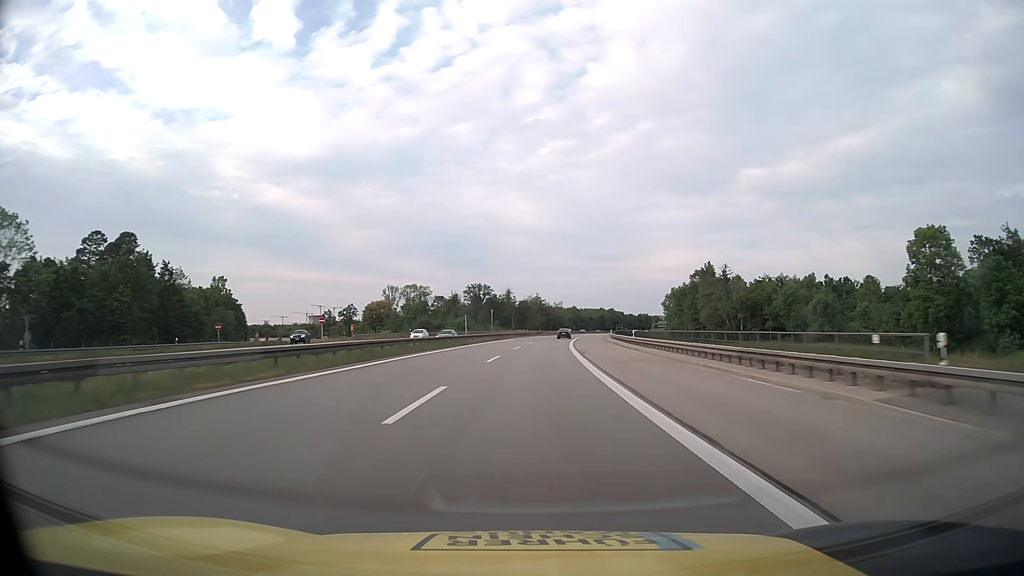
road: motorway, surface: asphalt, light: Day
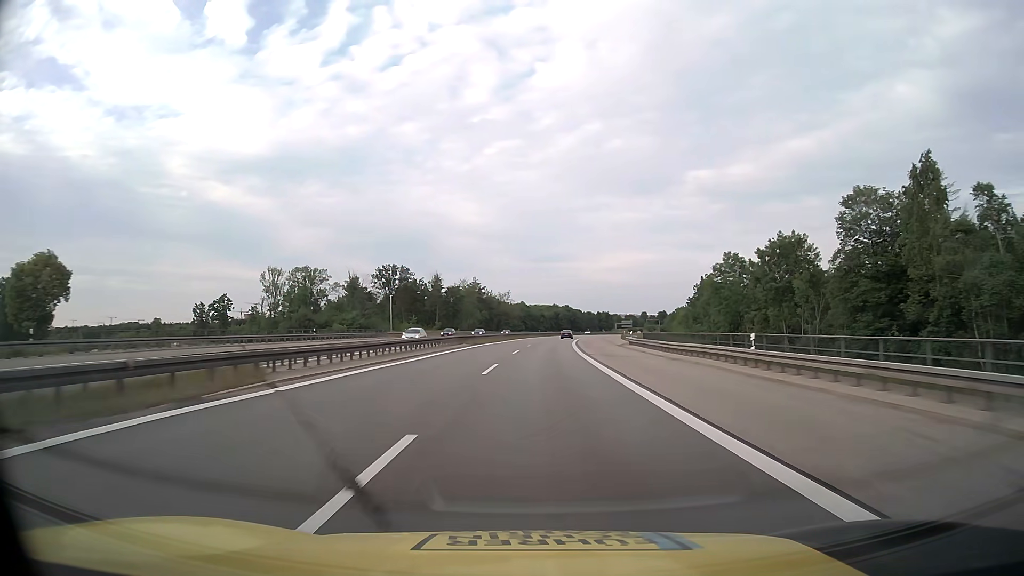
(+2.7, +78.9) m; +5°
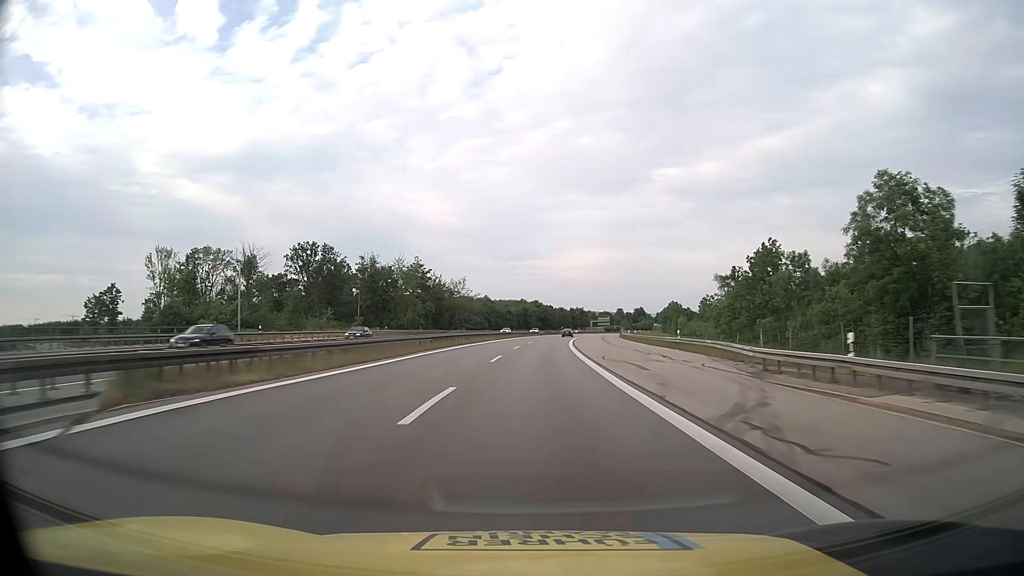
(+1.4, +47.4) m; +3°
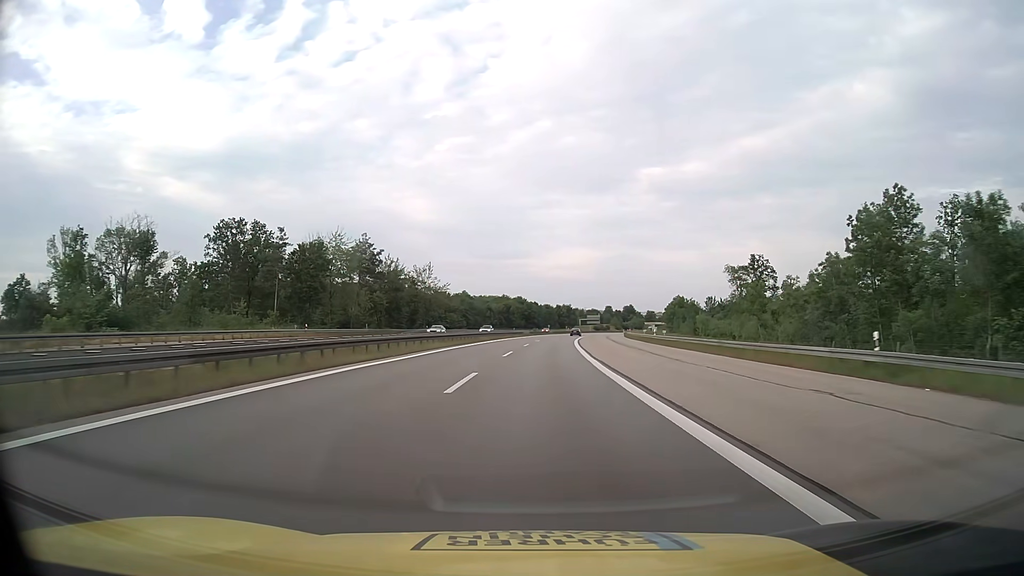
(+0.4, +31.6) m; +2°
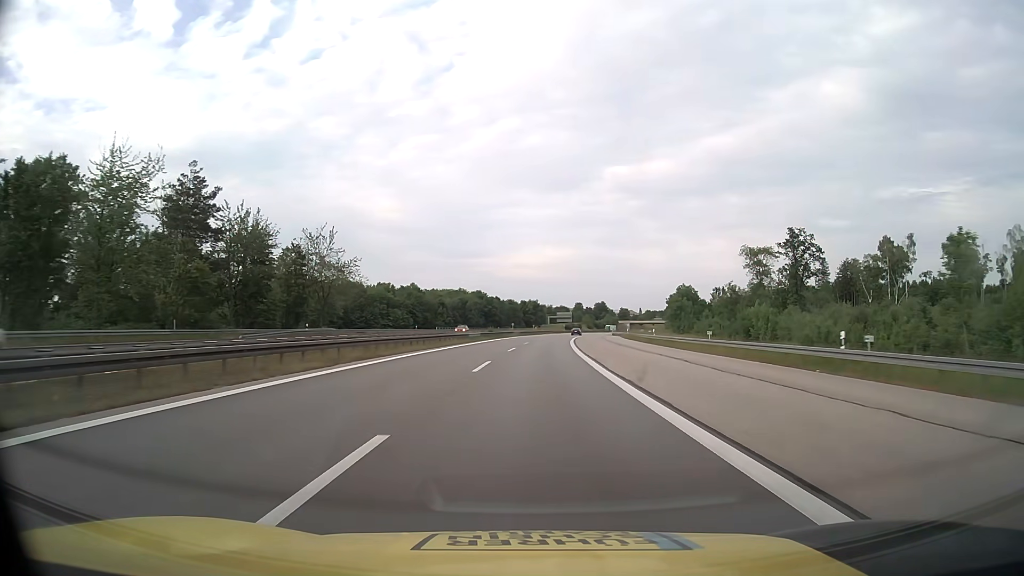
(+1.3, +47.5) m; +3°
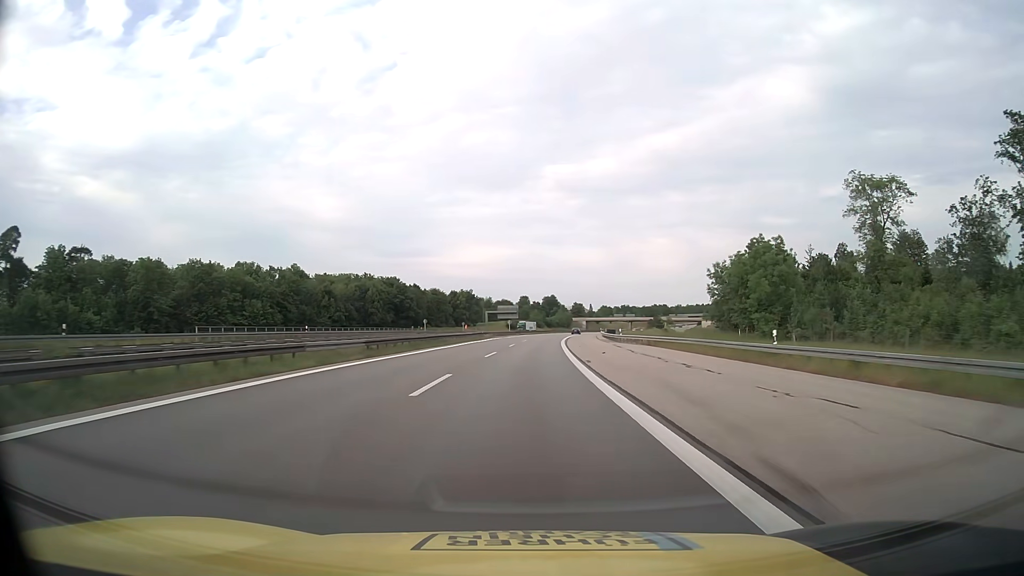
(+3.5, +79.2) m; +5°
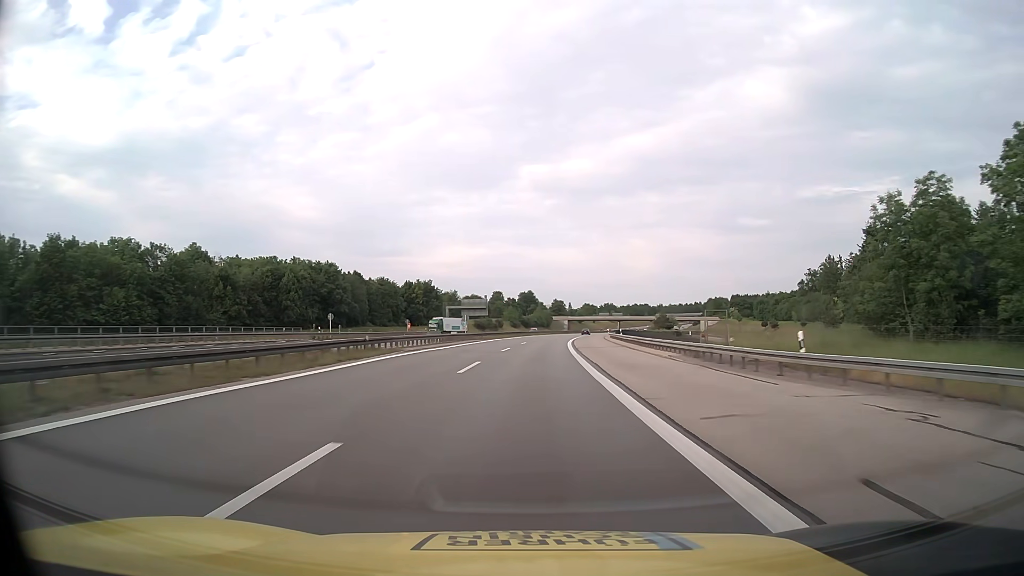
(+0.8, +47.6) m; +2°
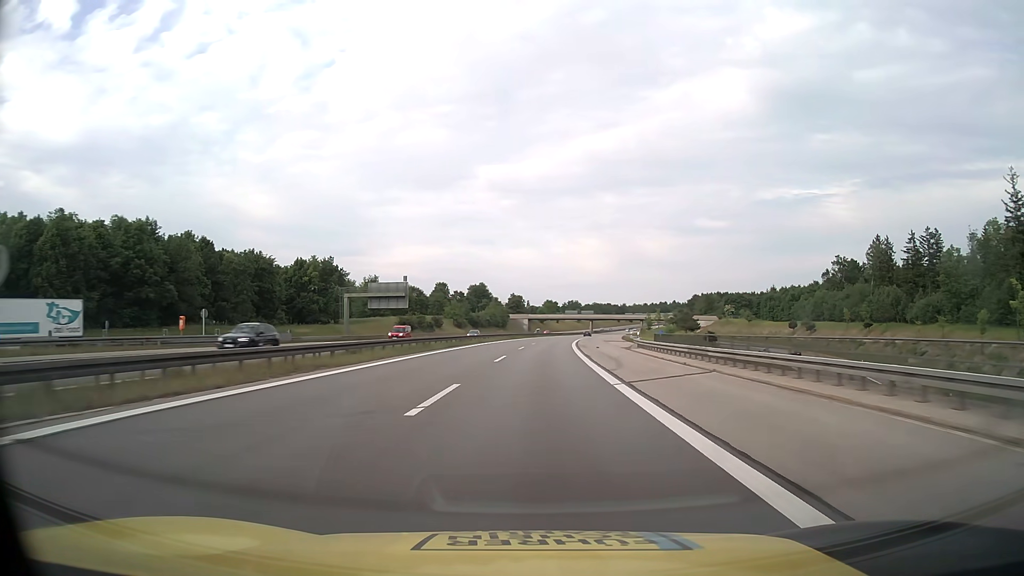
(+2.0, +63.3) m; +4°
(0, +10) (0, +20) (+1, +30) (+1, +40) (+2, +50) (+2, +60) (+3, +70) (+4, +80) (+5, +90) (+6, +100) m
